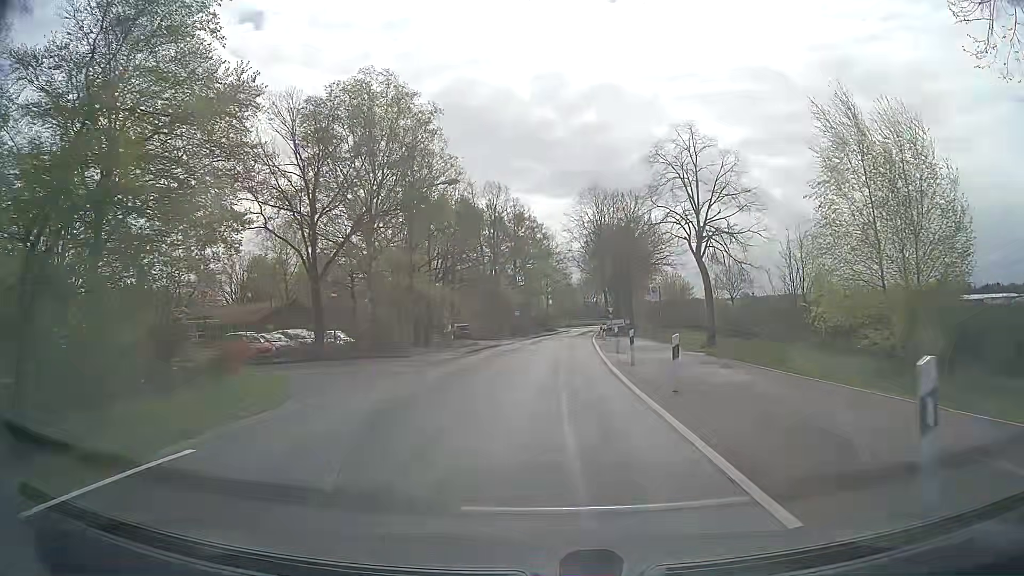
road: secondary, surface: asphalt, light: Day
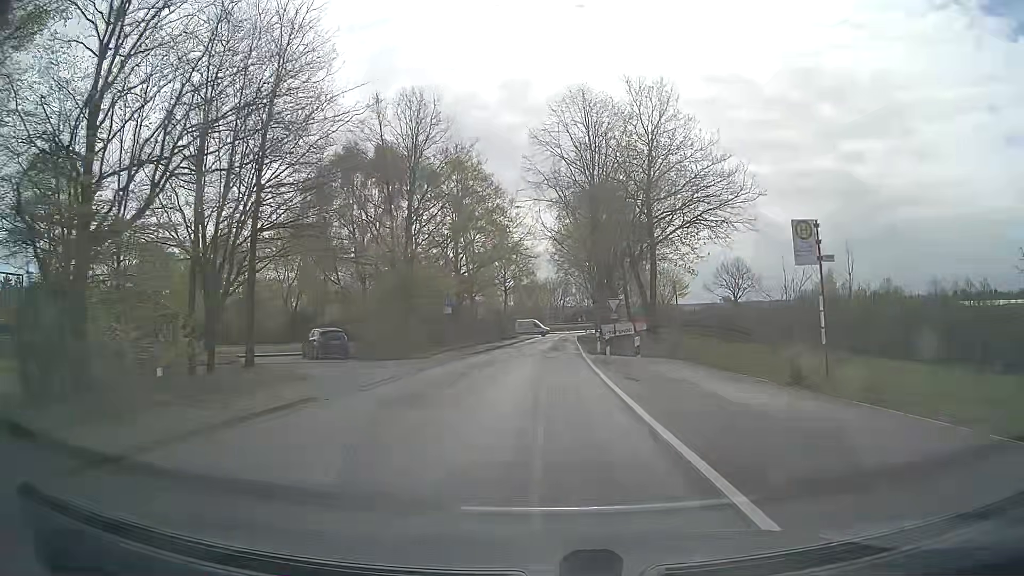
(+1.0, +30.3) m; +3°
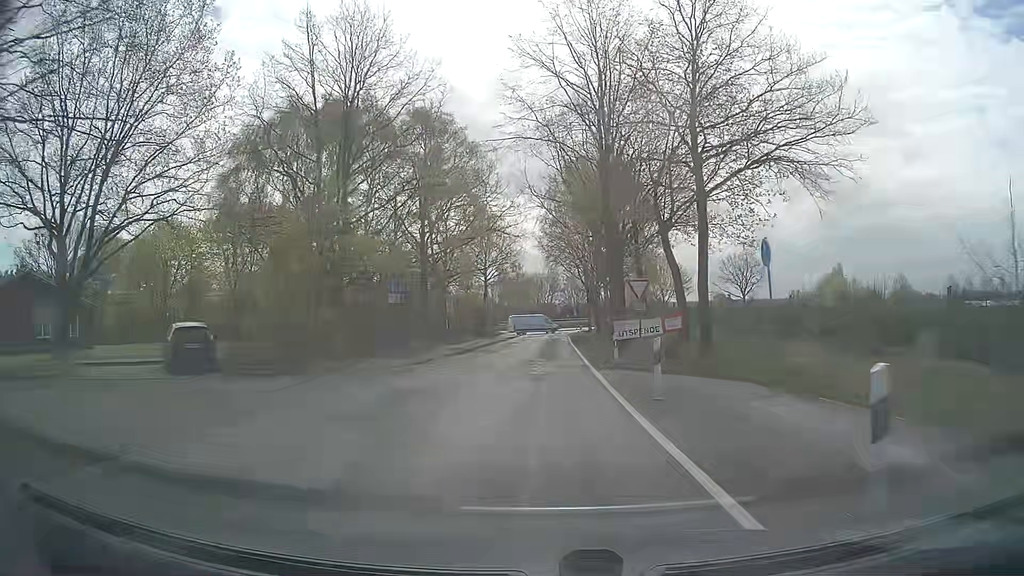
(+0.1, +12.7) m; +1°
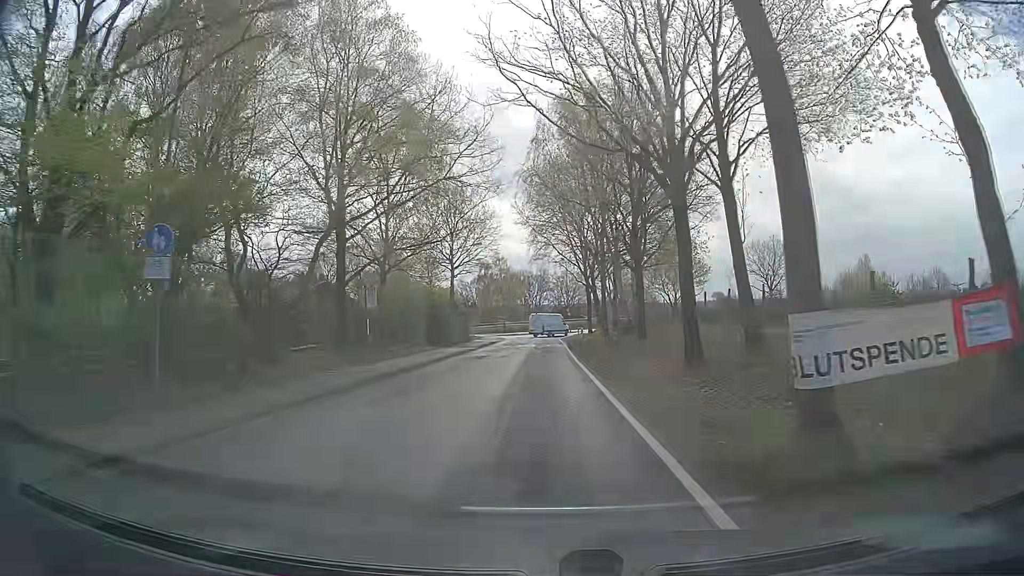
(+0.3, +19.5) m; +1°
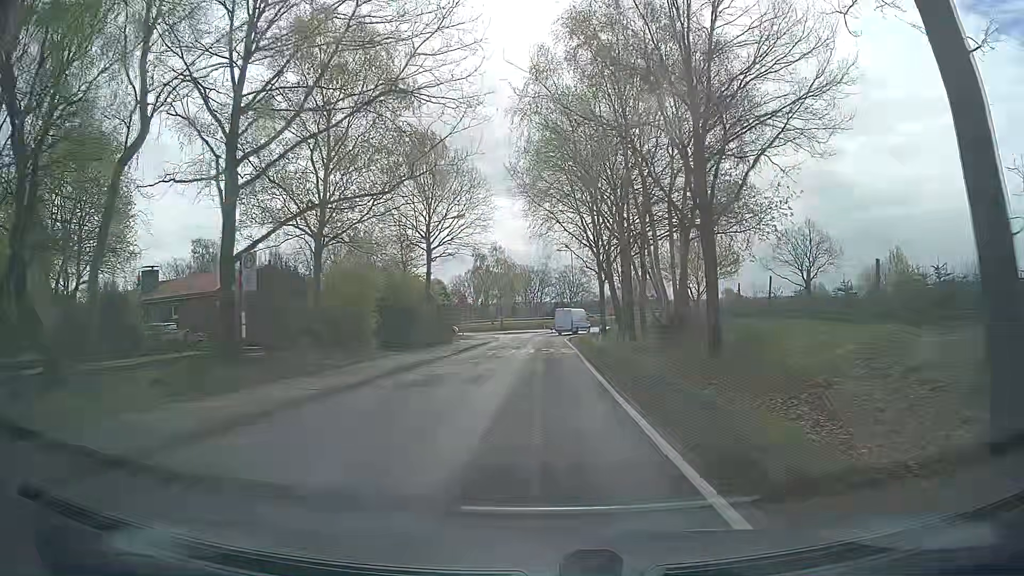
(+0.1, +12.9) m; 0°
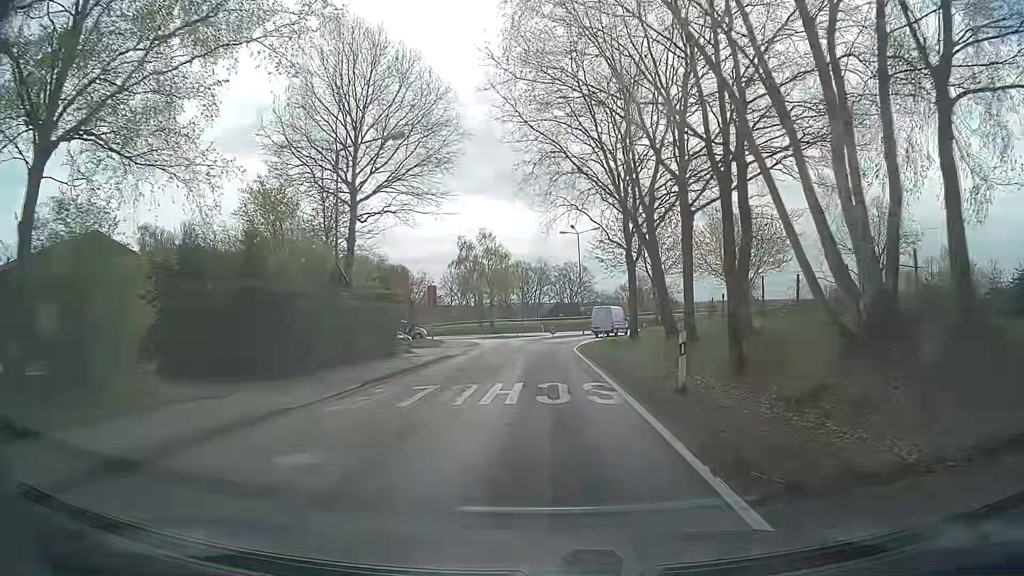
(0.0, +18.7) m; +1°
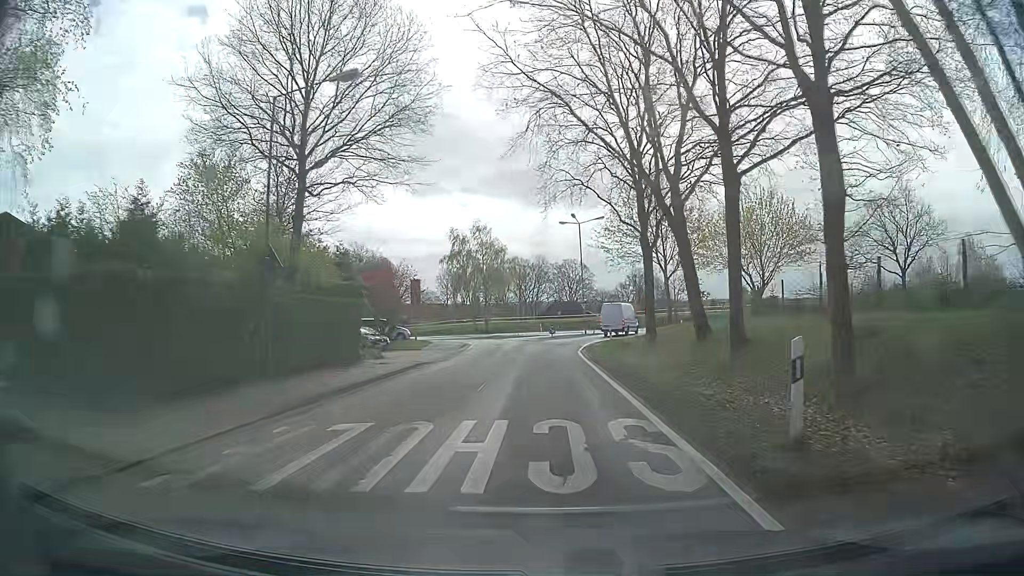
(0.0, +6.0) m; -1°
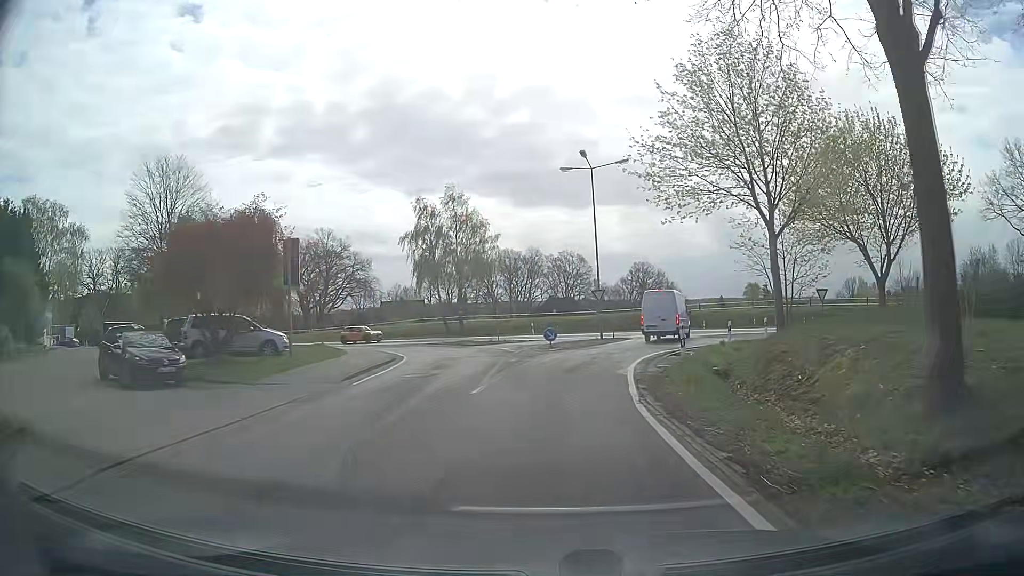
(+0.3, +22.1) m; +1°
(0, +10) (+1, +20) (+3, +30) (+7, +39) (+7, +49) (+1, +57) (-8, +62) (-17, +65) (-26, +69) (-35, +73) m
